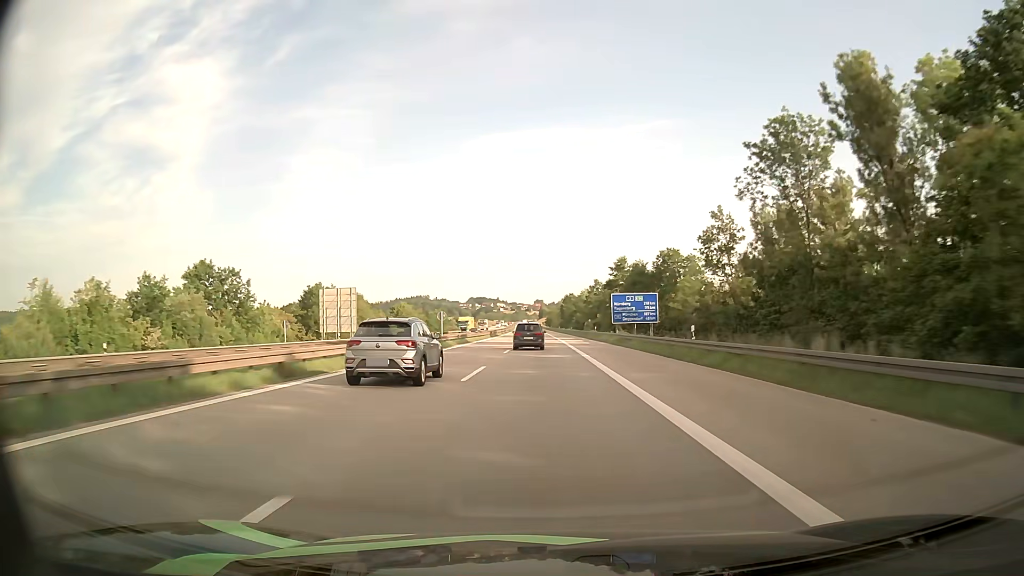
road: motorway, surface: asphalt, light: Day
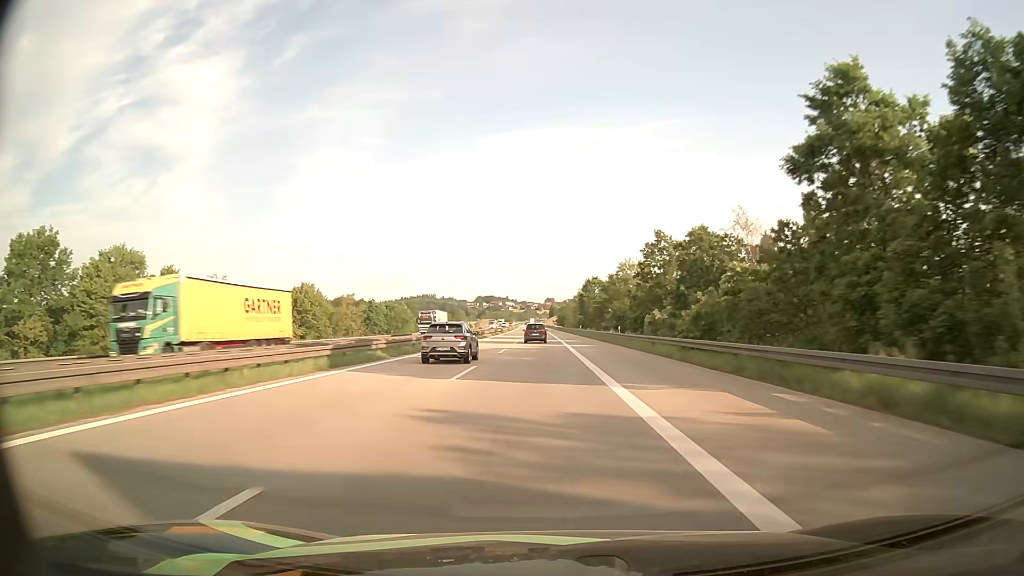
(-0.4, +71.3) m; -1°
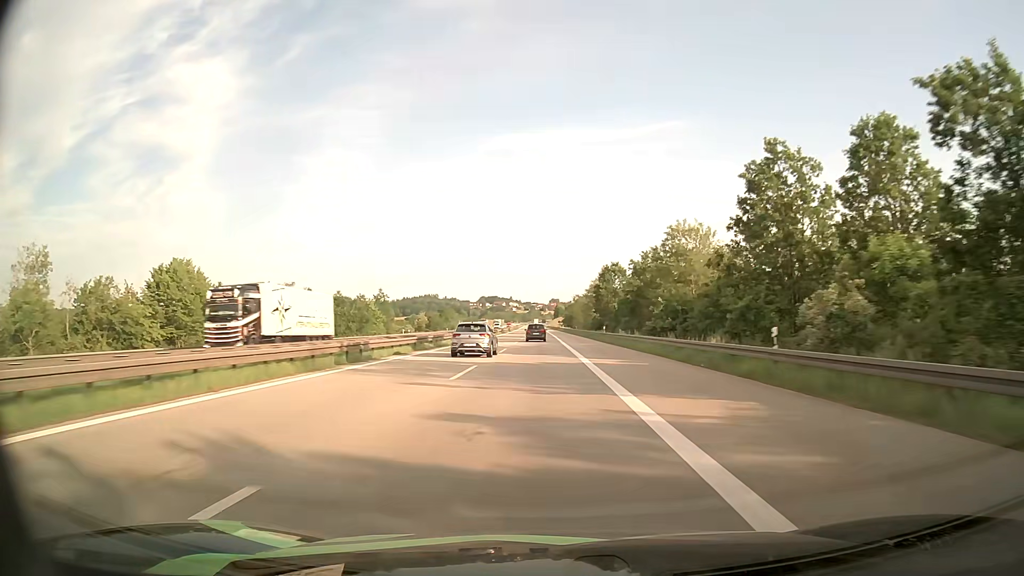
(-0.1, +35.8) m; 0°
(0, +10) (0, +20) (0, +30) (0, +40) (0, +50) (0, +60) (0, +70) (-1, +80) (-1, +90) (-1, +100) m
